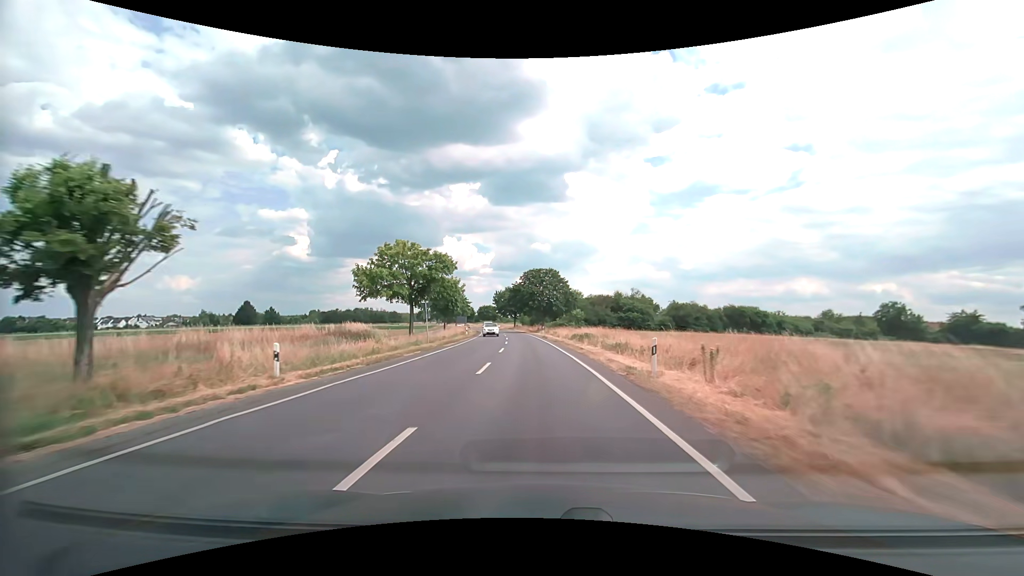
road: secondary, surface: asphalt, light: Day
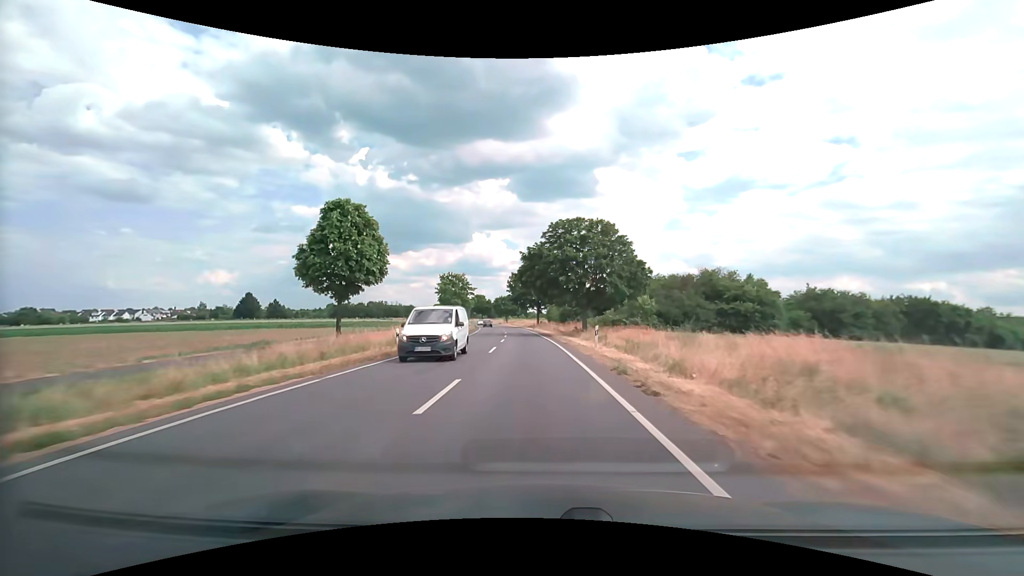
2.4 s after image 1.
(-1.1, +40.2) m; -3°
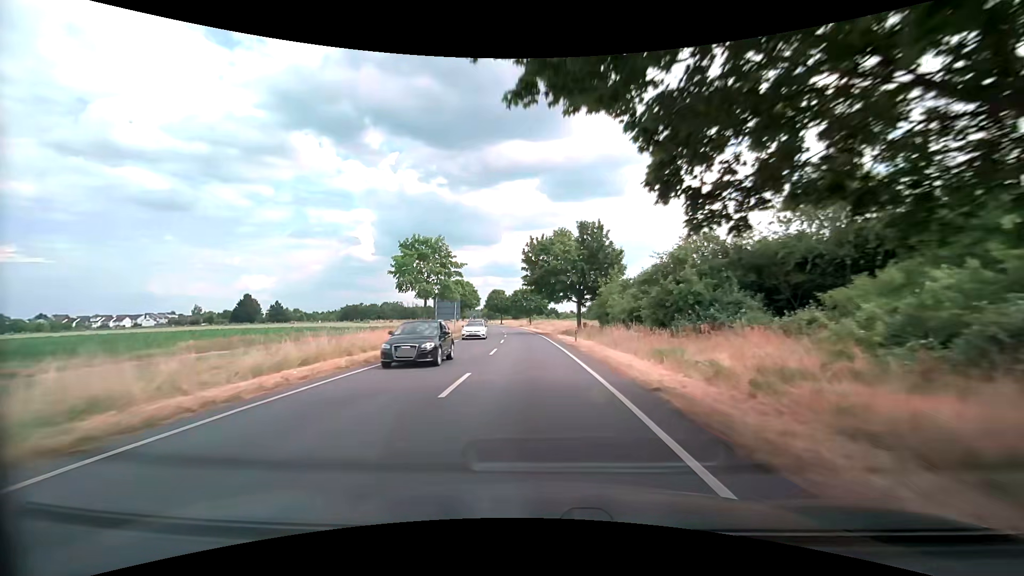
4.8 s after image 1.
(-1.3, +42.5) m; -4°
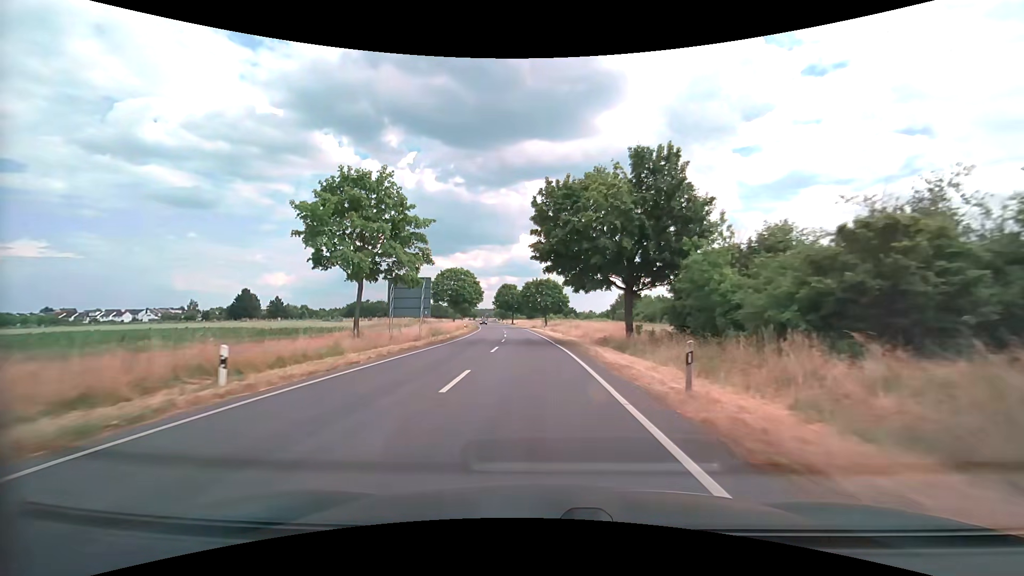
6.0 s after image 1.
(-0.3, +22.0) m; -2°
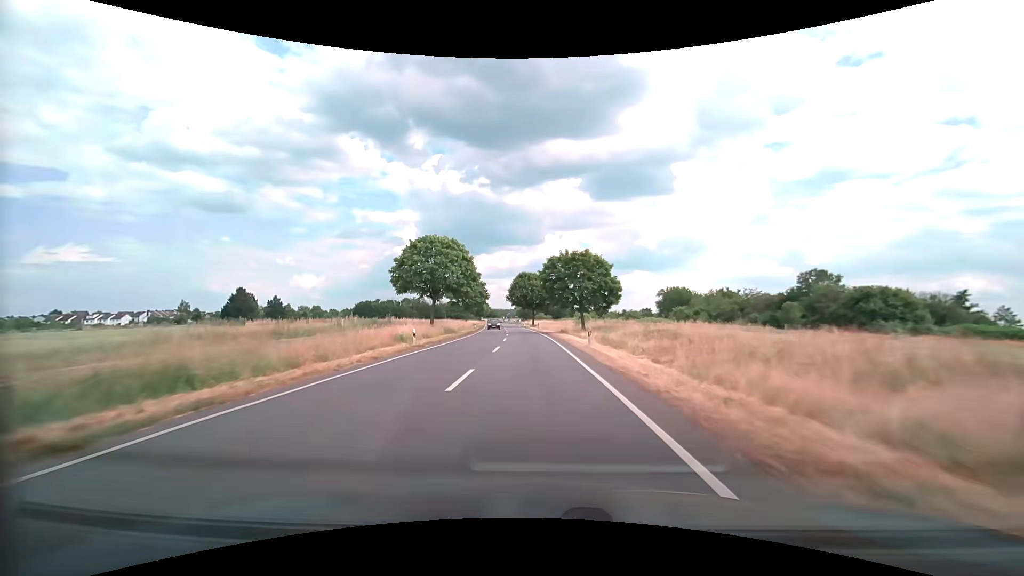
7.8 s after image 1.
(-0.7, +33.1) m; -3°
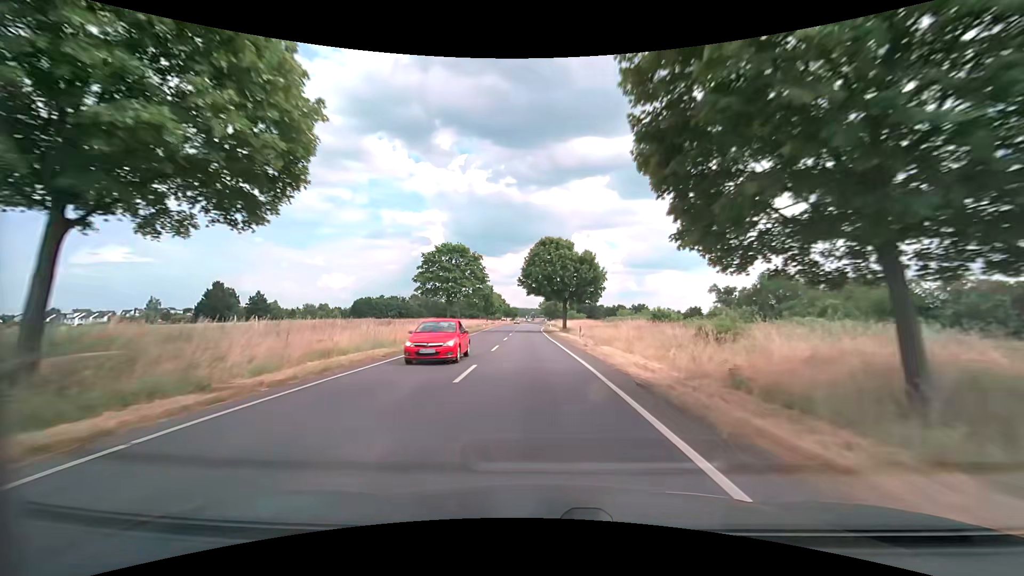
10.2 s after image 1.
(-1.4, +43.2) m; -3°
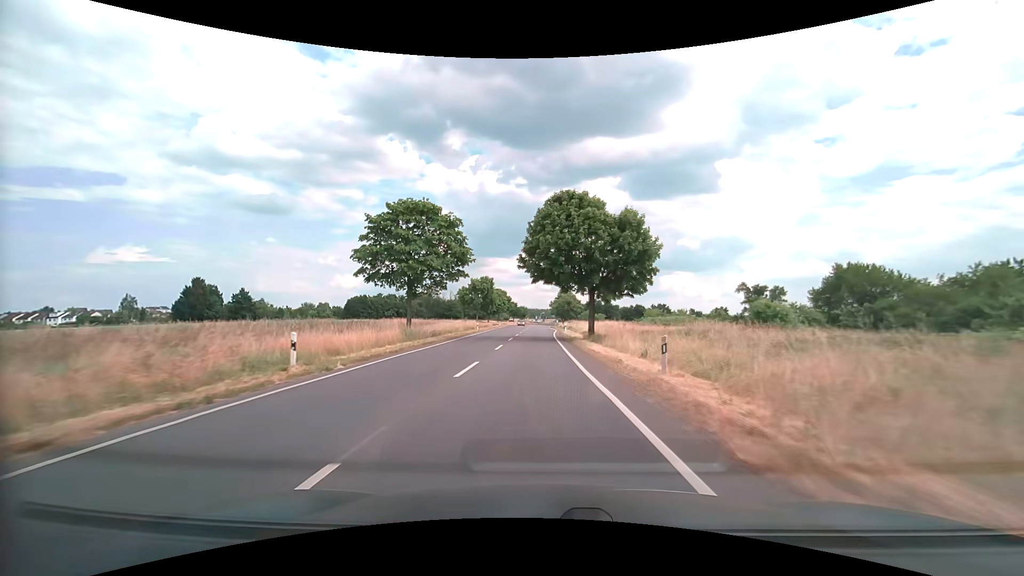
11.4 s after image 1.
(-0.2, +21.2) m; -1°
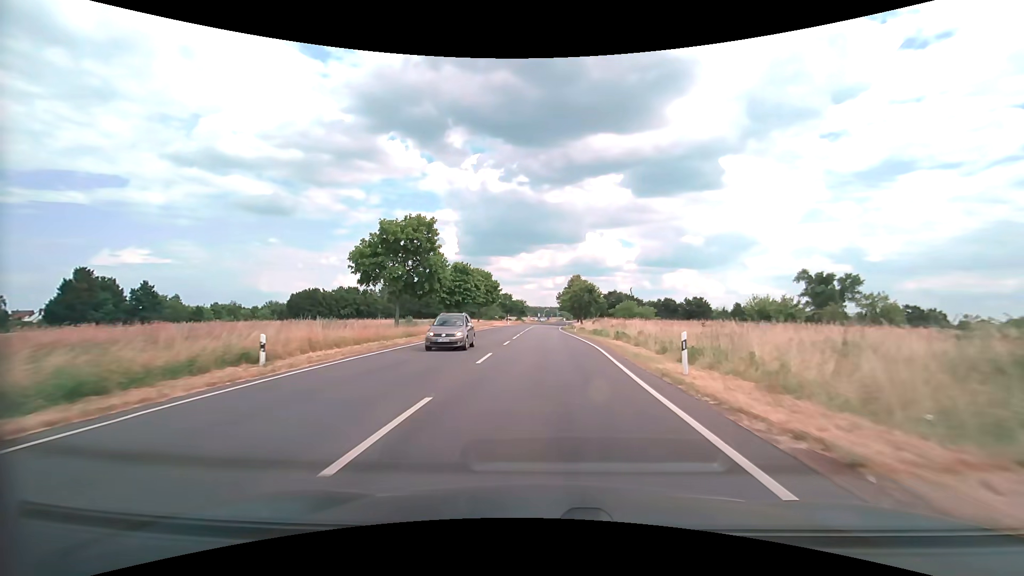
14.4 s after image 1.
(-0.5, +51.9) m; 0°
(0, +10) (0, +20) (0, +30) (0, +40) (0, +50) (0, +60) (0, +70) (+1, +80) (+1, +90) (+1, +100) m
